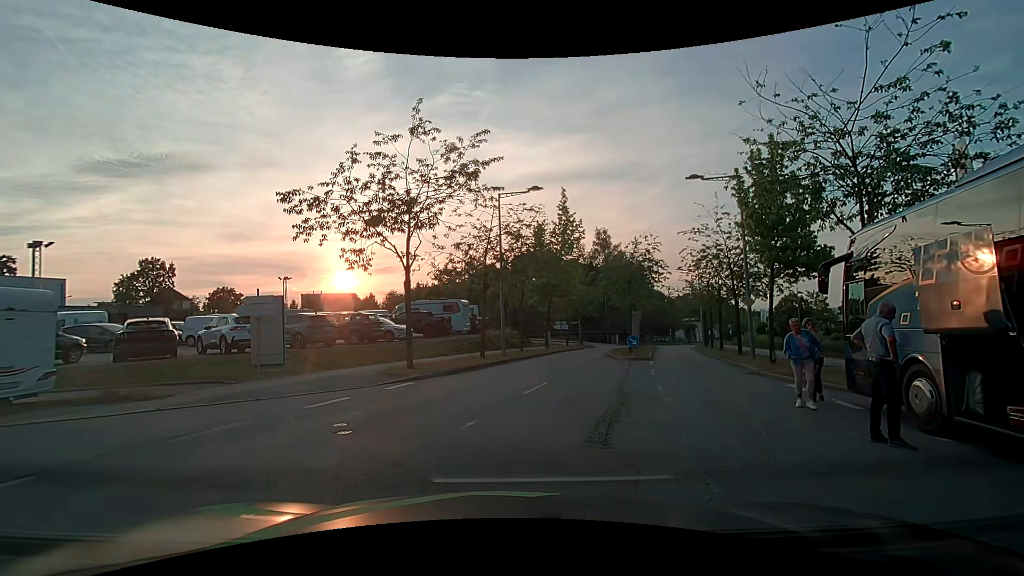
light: Day
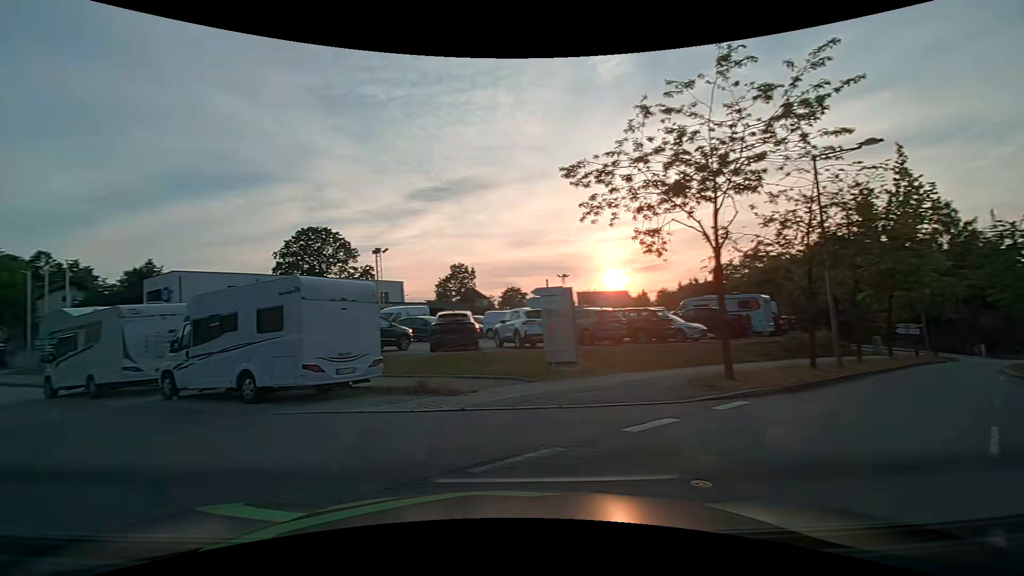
(-0.6, +3.4) m; -27°
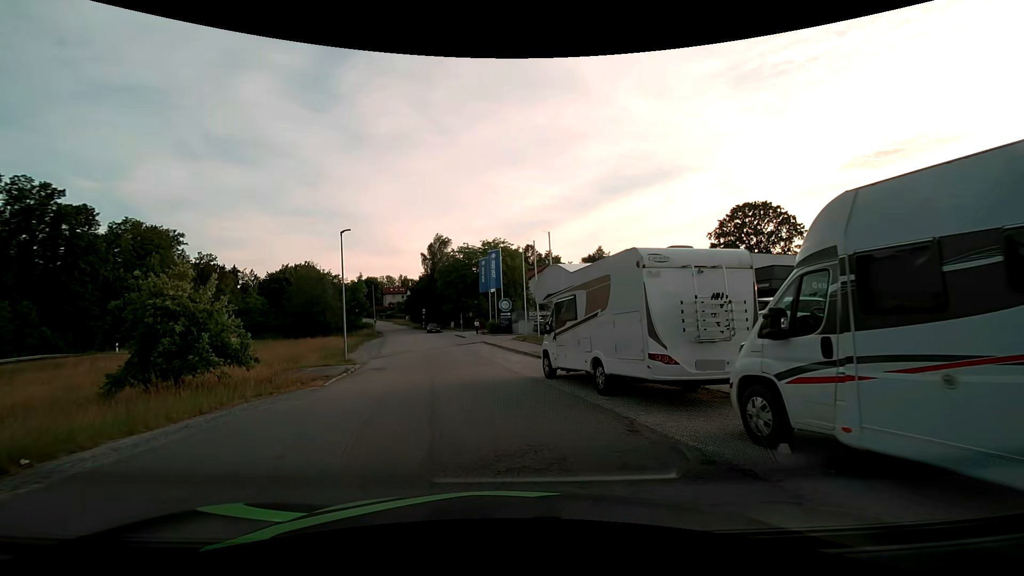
(-5.9, +8.3) m; -46°
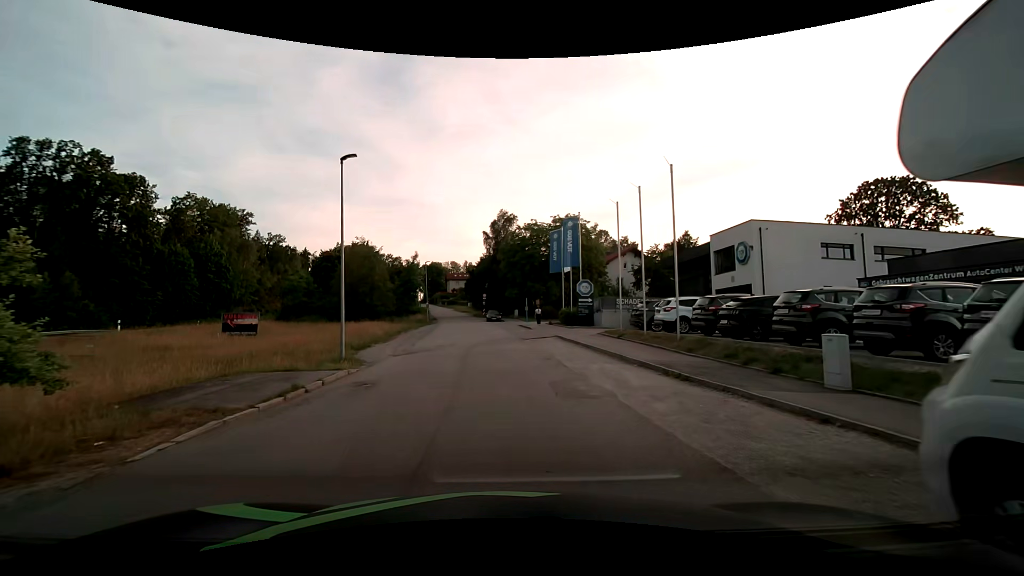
(-0.8, +11.9) m; -7°
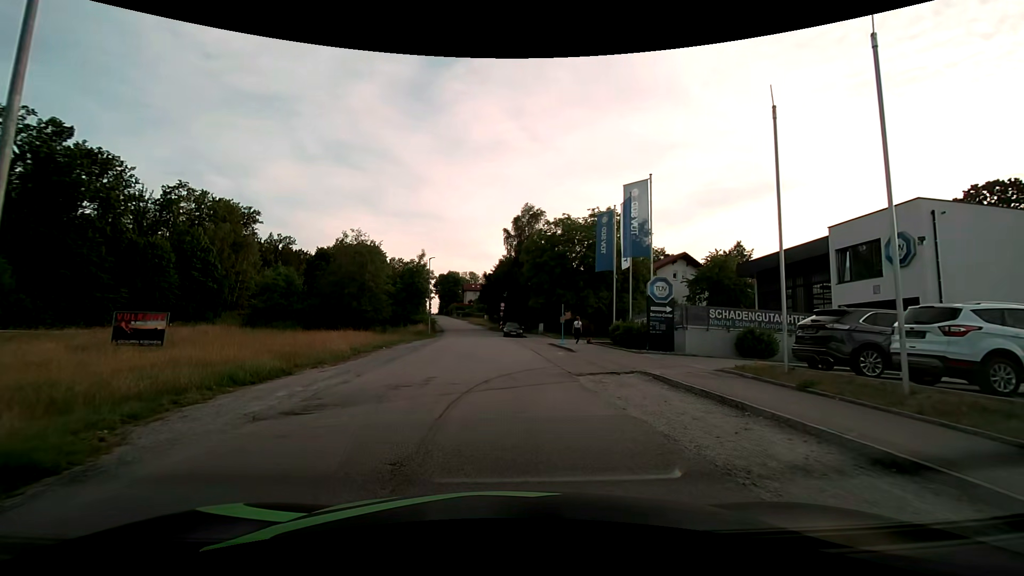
(-0.5, +13.6) m; -3°
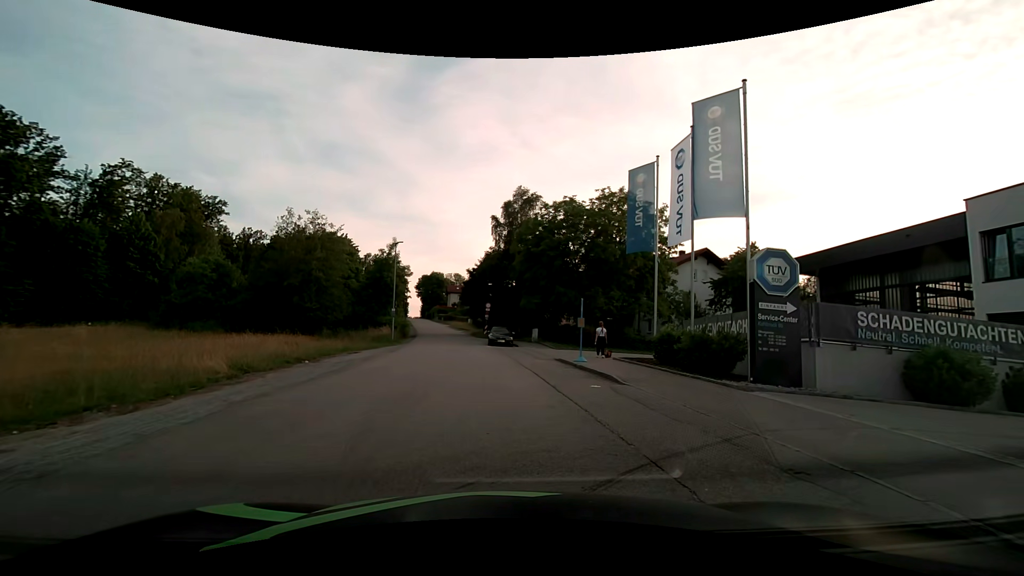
(0.0, +10.6) m; +3°
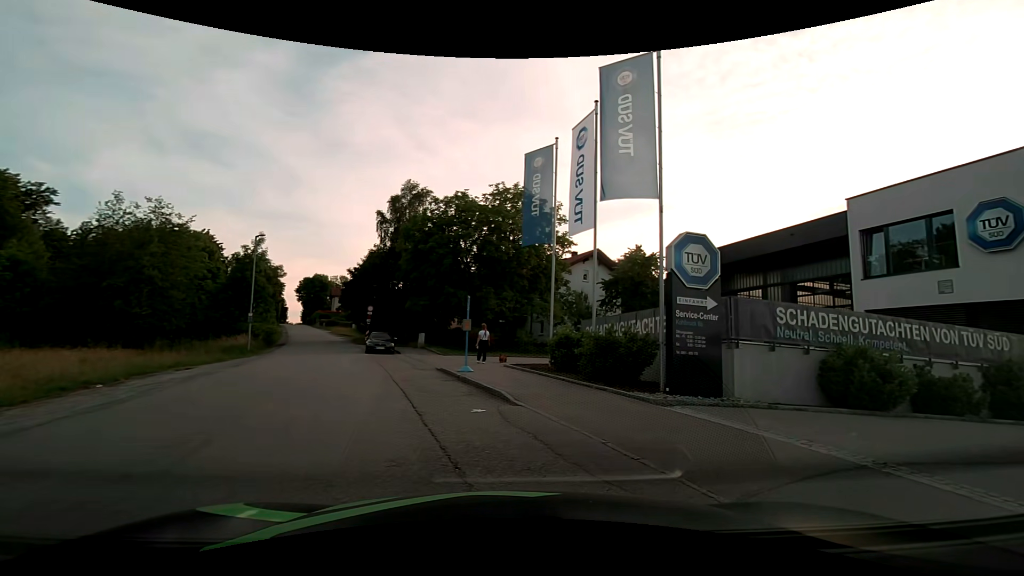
(+0.2, +3.1) m; +10°
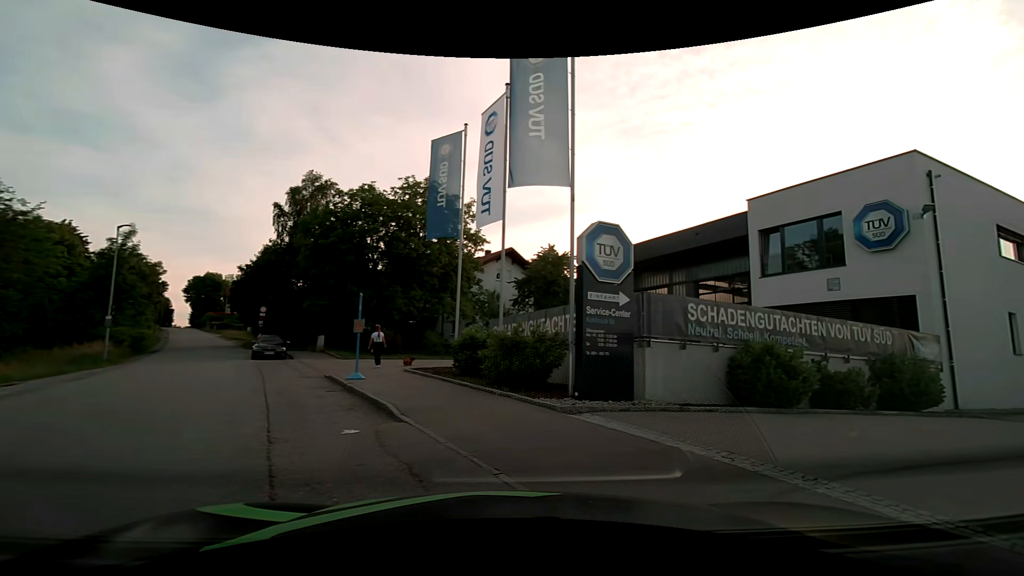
(+0.1, +1.4) m; +10°
